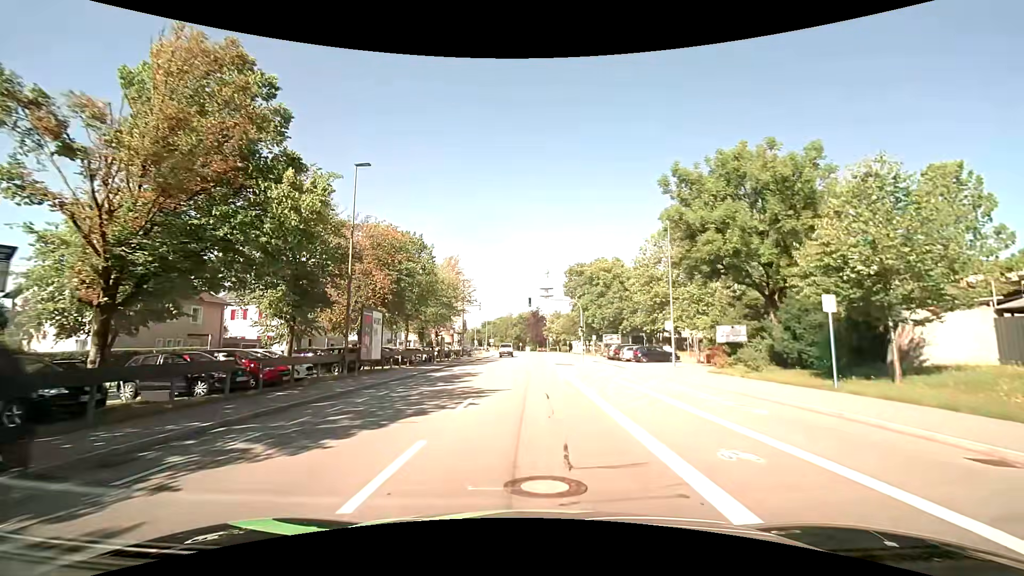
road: tertiary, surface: asphalt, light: Day
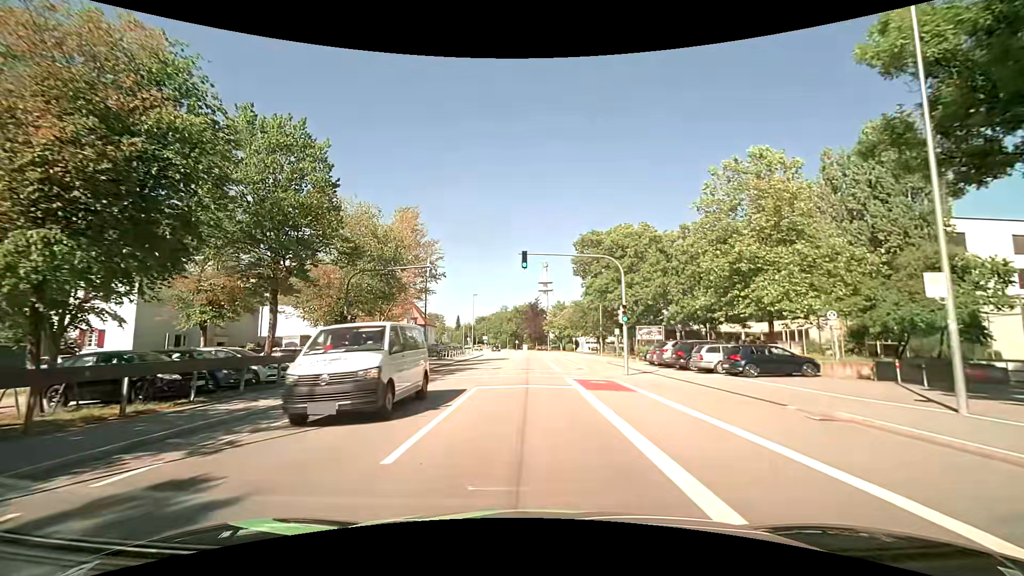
(0.0, +22.3) m; 0°
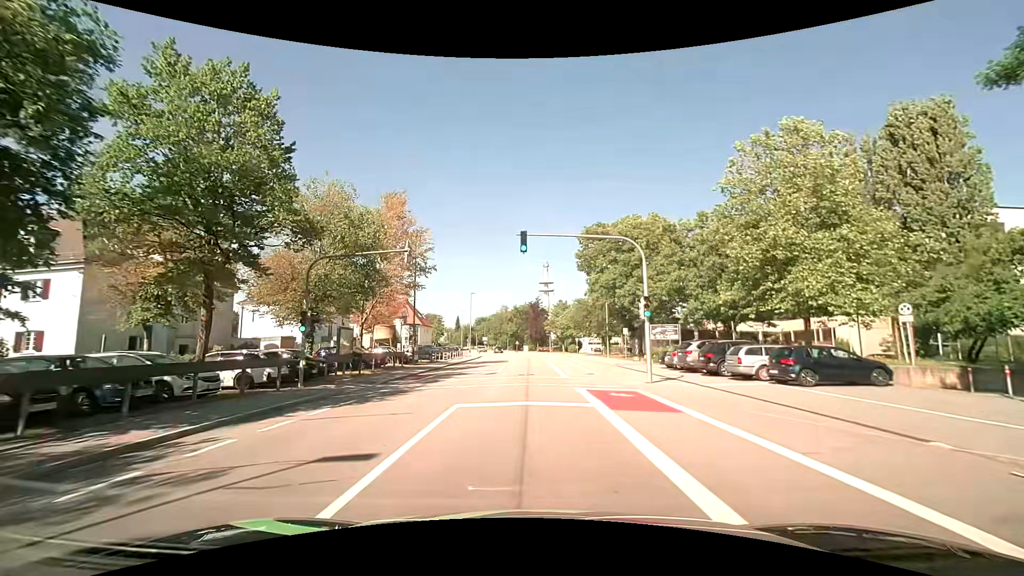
(0.0, +4.5) m; 0°
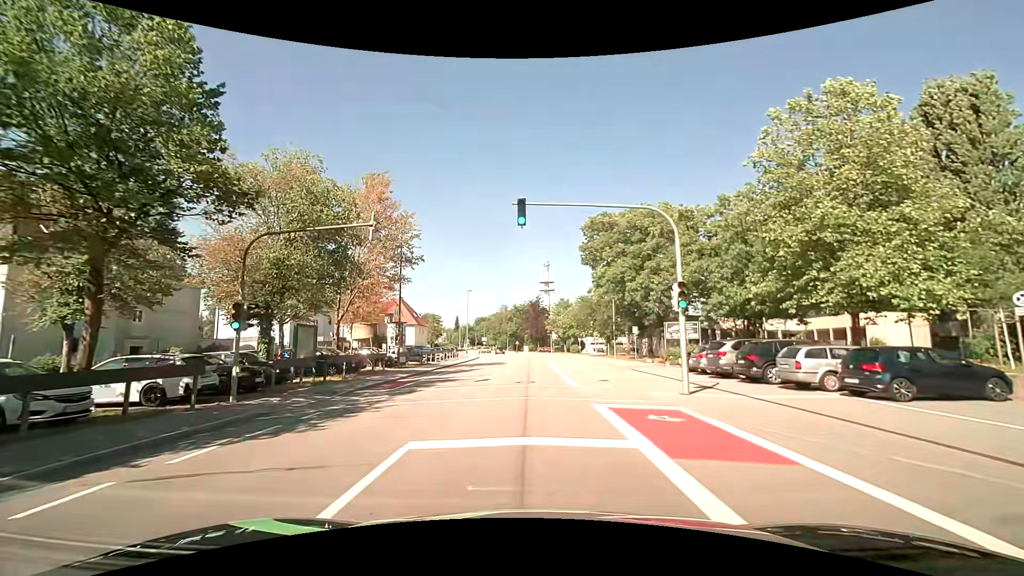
(0.0, +4.5) m; 0°
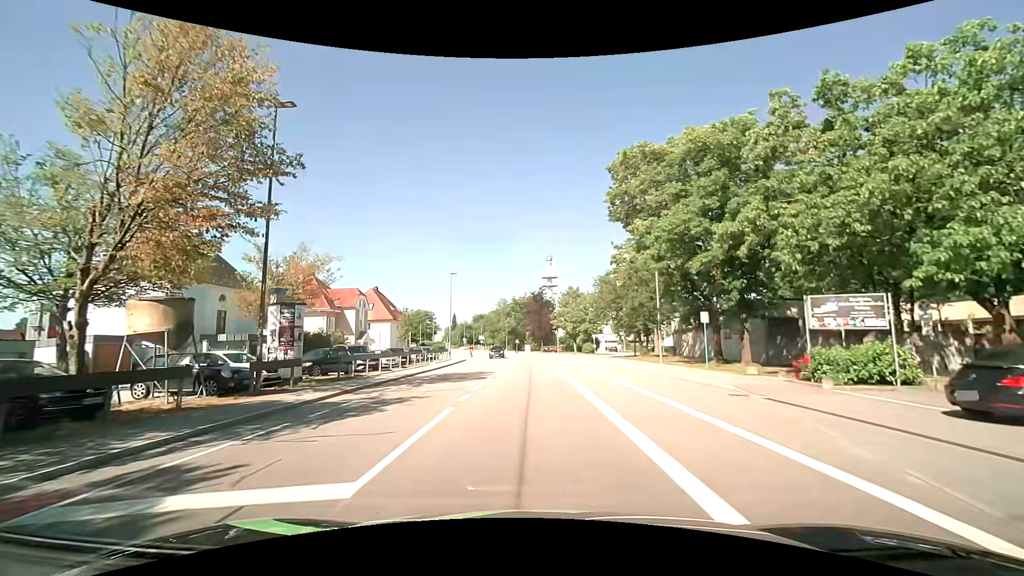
(0.0, +17.9) m; 0°
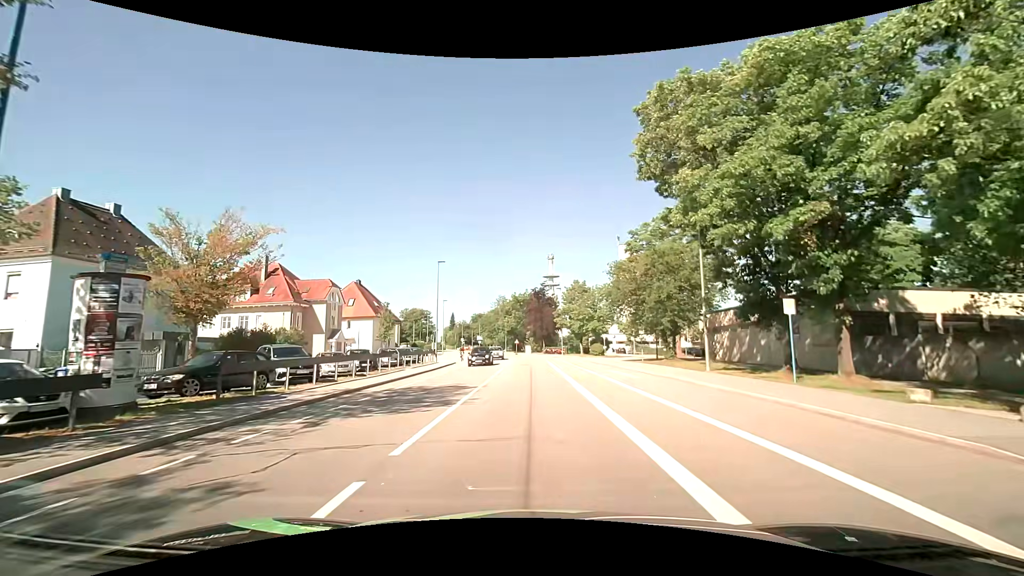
(0.0, +9.0) m; 0°
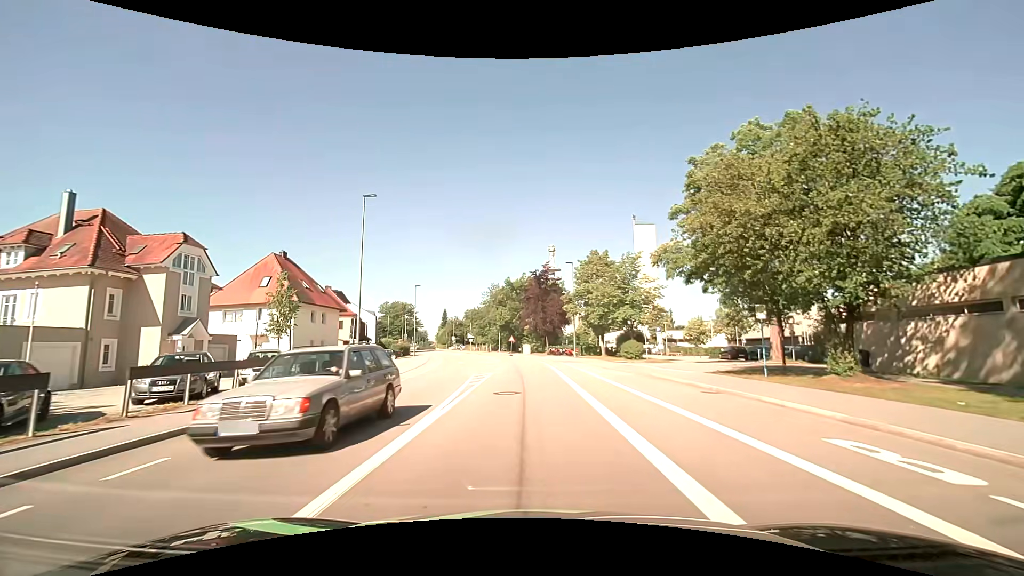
(0.0, +22.6) m; 0°
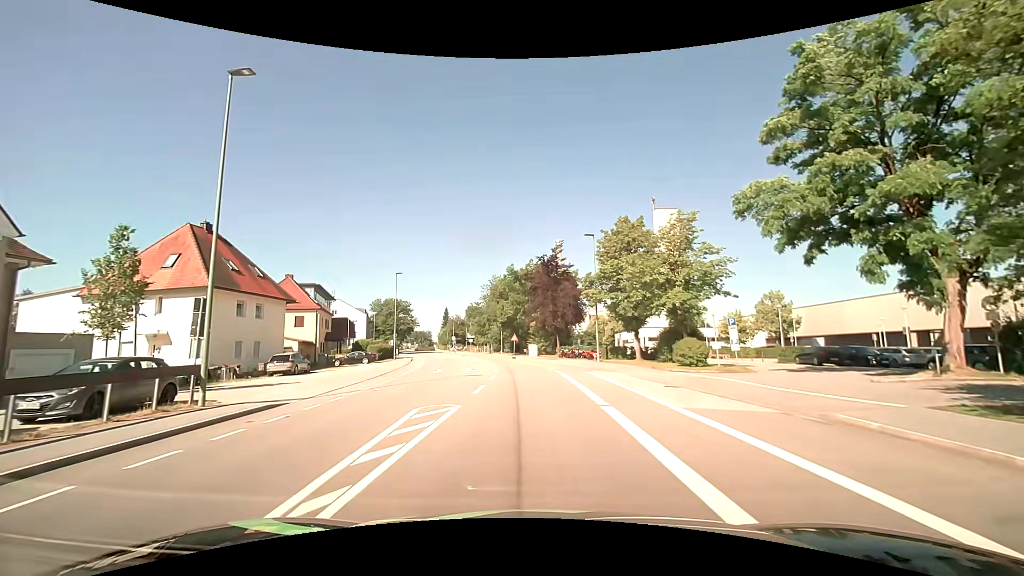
(-0.2, +13.6) m; -1°
